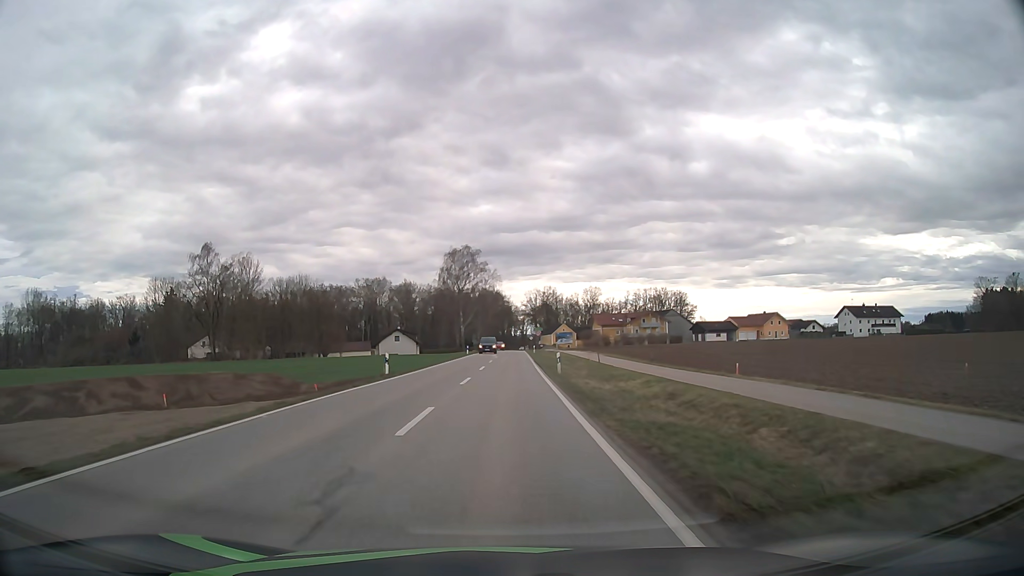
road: tertiary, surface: asphalt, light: Day
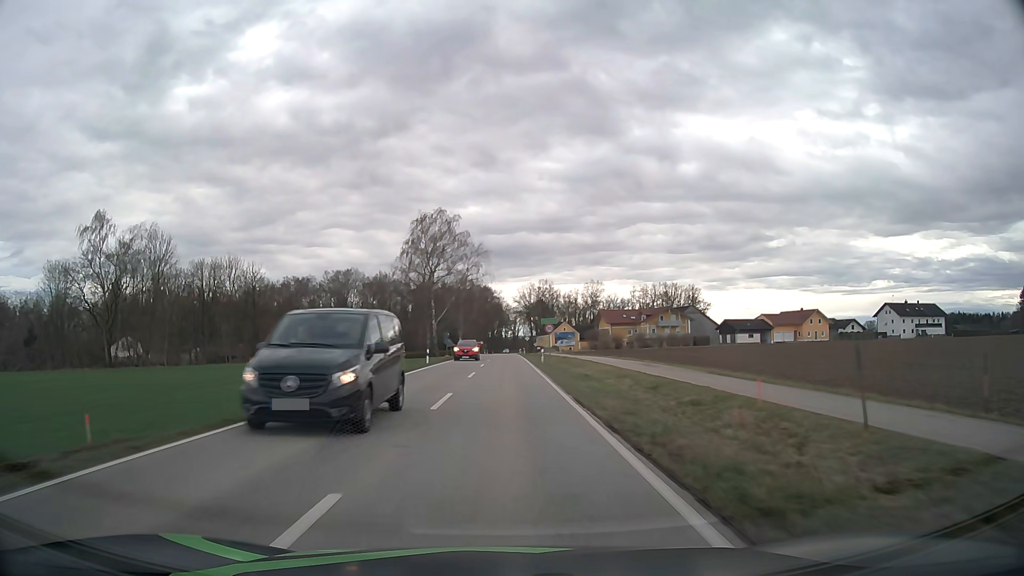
(+0.1, +32.0) m; +1°
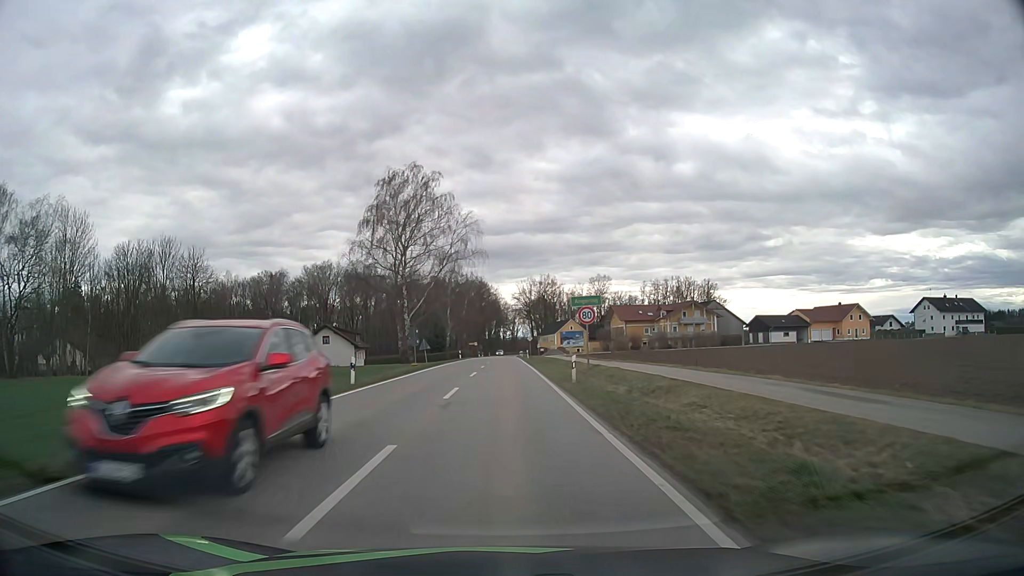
(0.0, +21.4) m; 0°
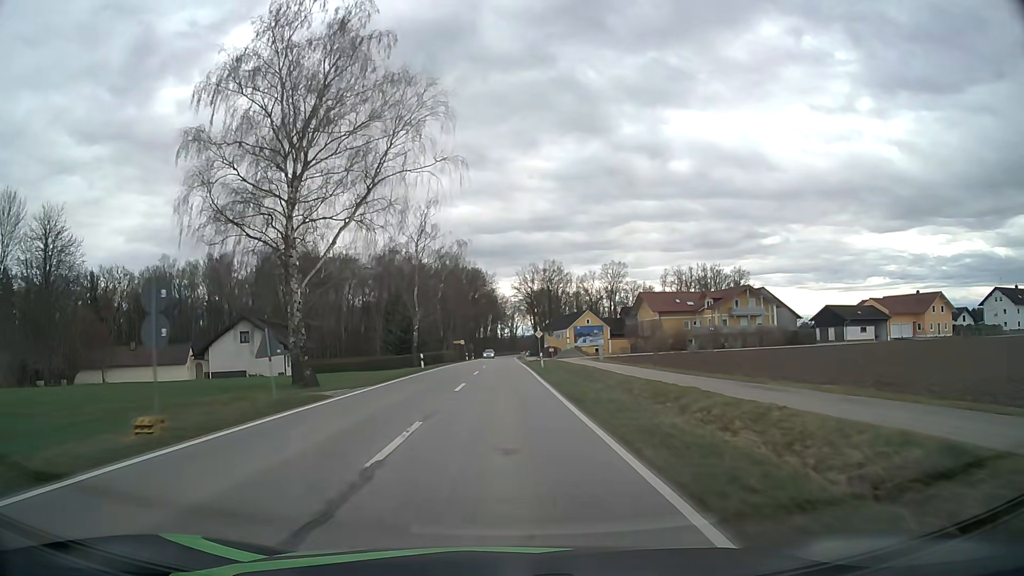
(+0.1, +32.2) m; 0°
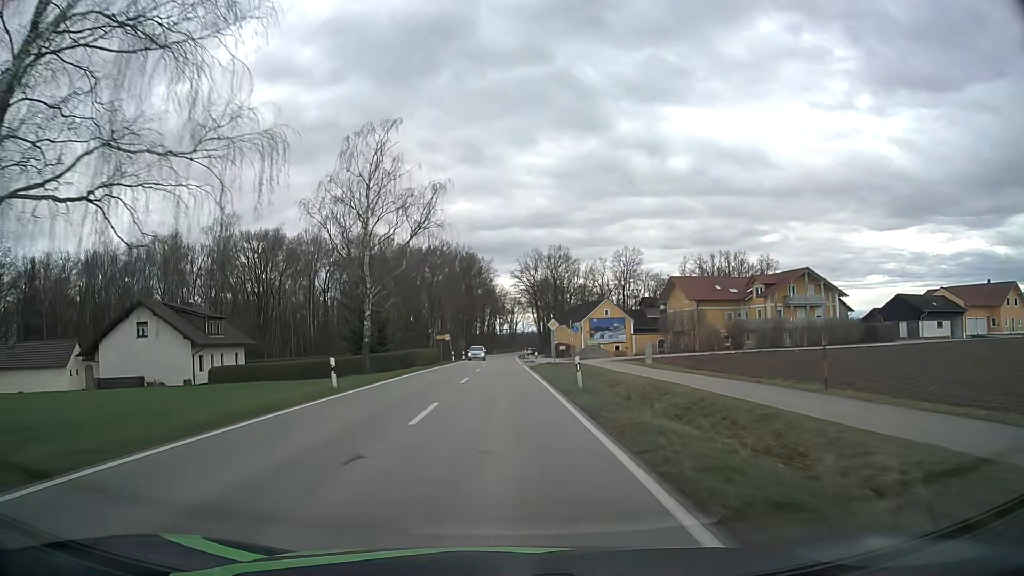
(0.0, +21.5) m; 0°
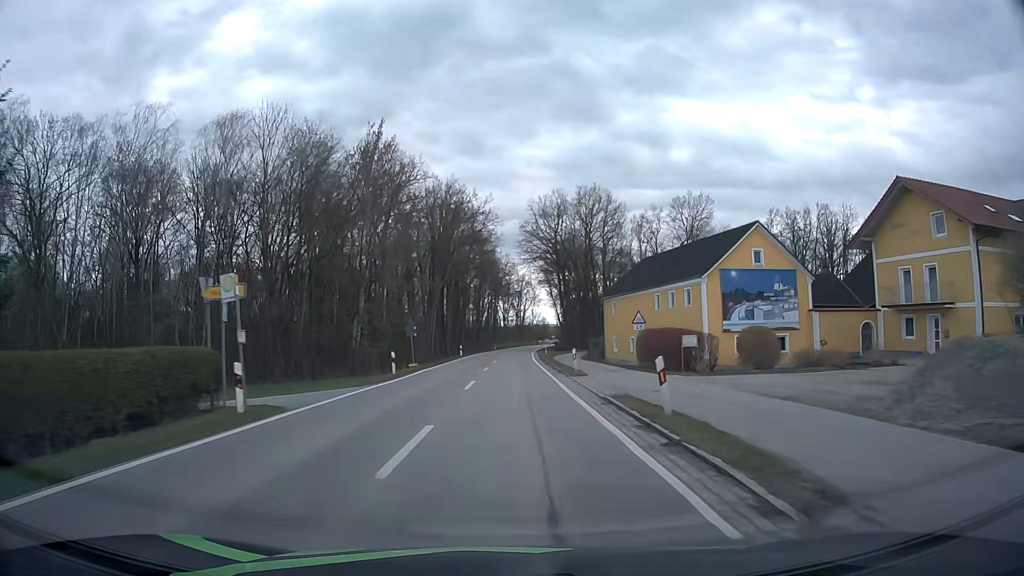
(-0.3, +54.1) m; -1°
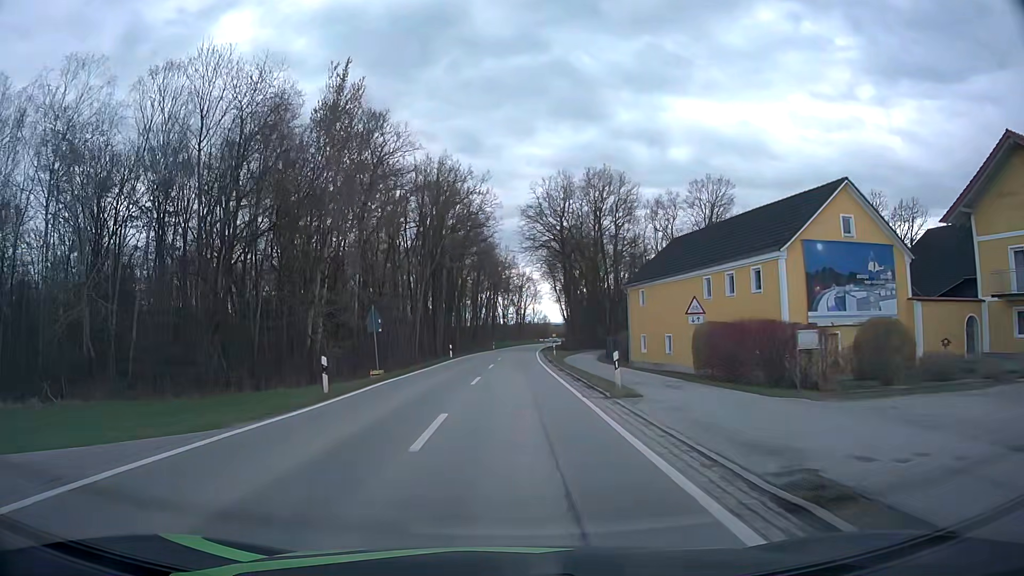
(0.0, +10.8) m; 0°
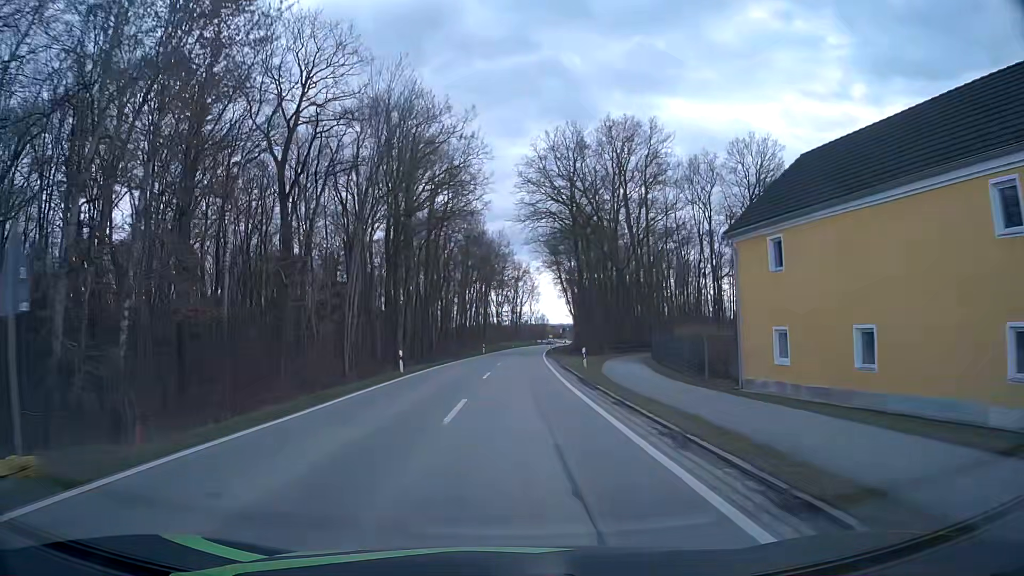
(0.0, +21.7) m; 0°
(0, +10) (0, +20) (+1, +30) (+1, +40) (+1, +50) (+2, +60) (+2, +70) (+3, +80) (+4, +90) (+5, +100) m
